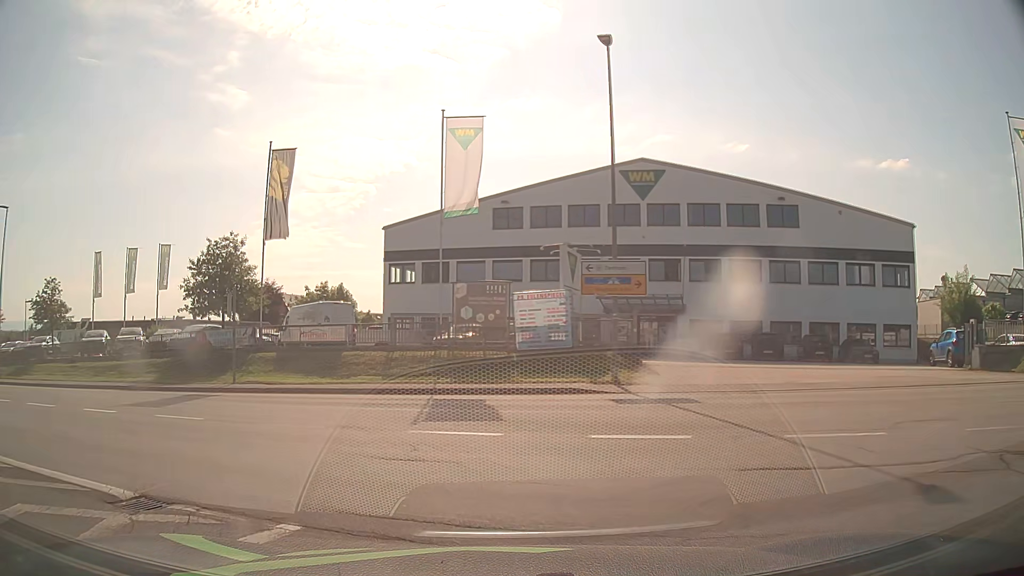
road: secondary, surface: asphalt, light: Day
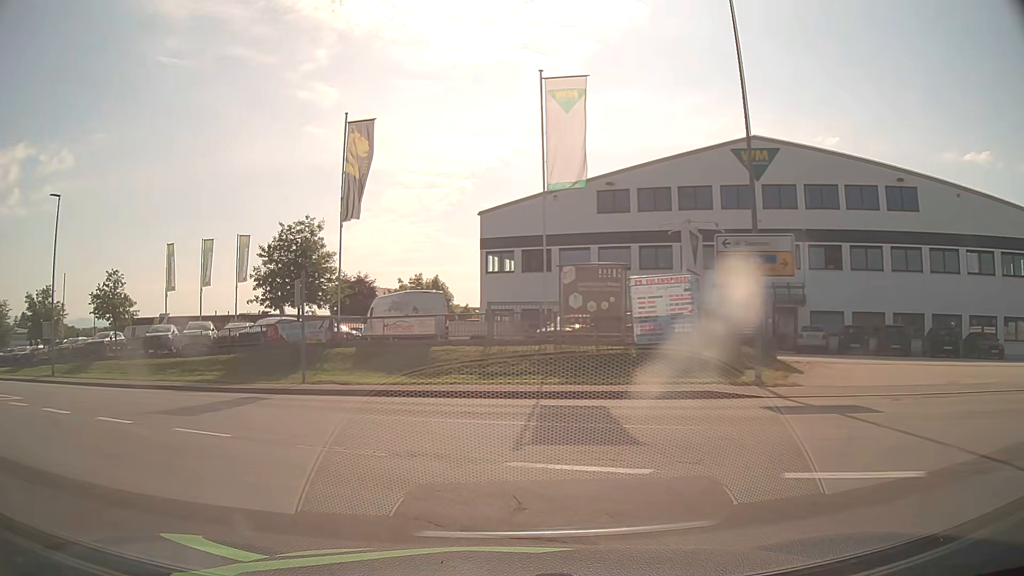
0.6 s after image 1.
(-0.2, +3.7) m; -8°
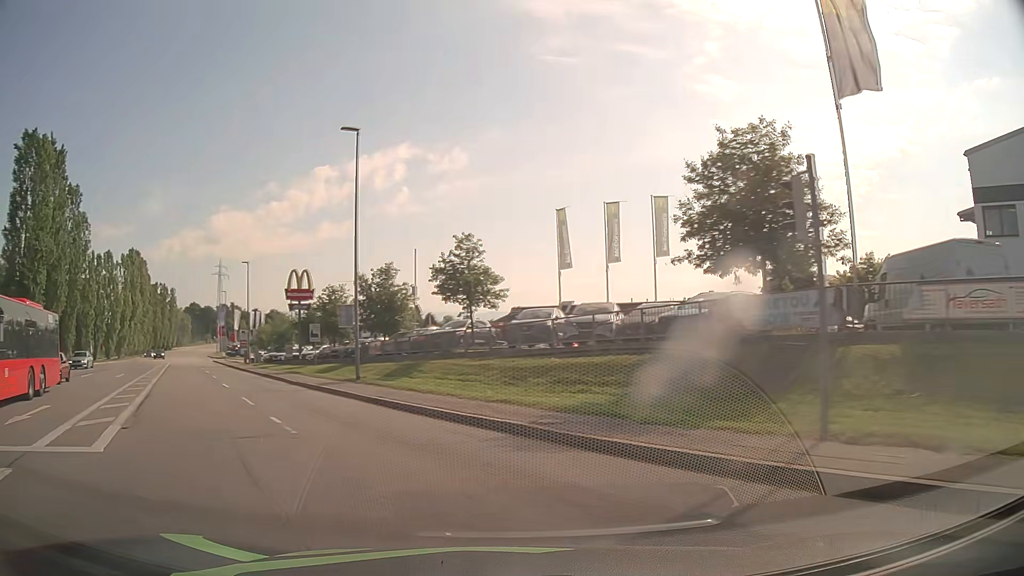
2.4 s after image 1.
(-4.3, +13.1) m; -36°
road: tertiary
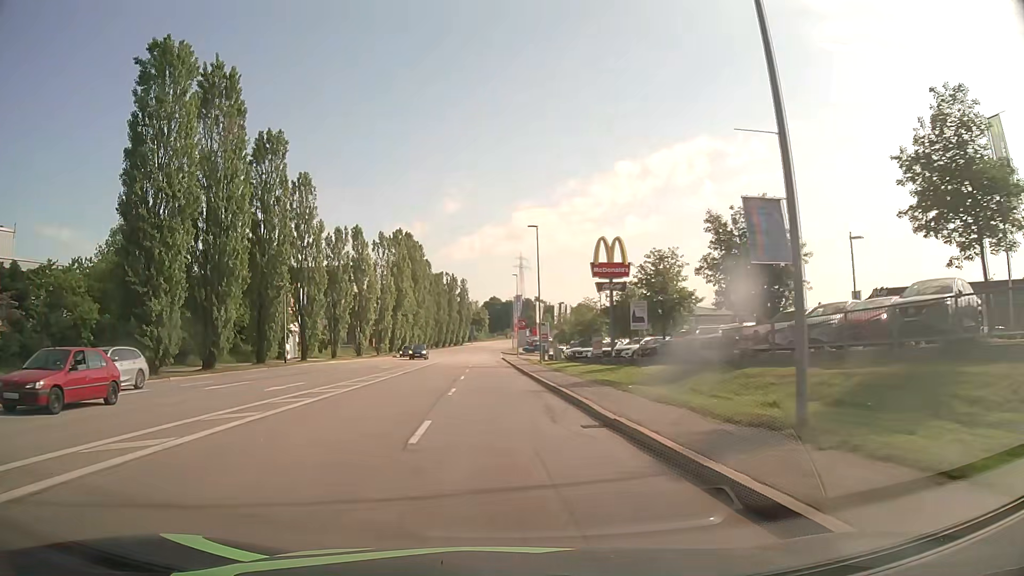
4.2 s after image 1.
(-5.2, +17.8) m; -27°
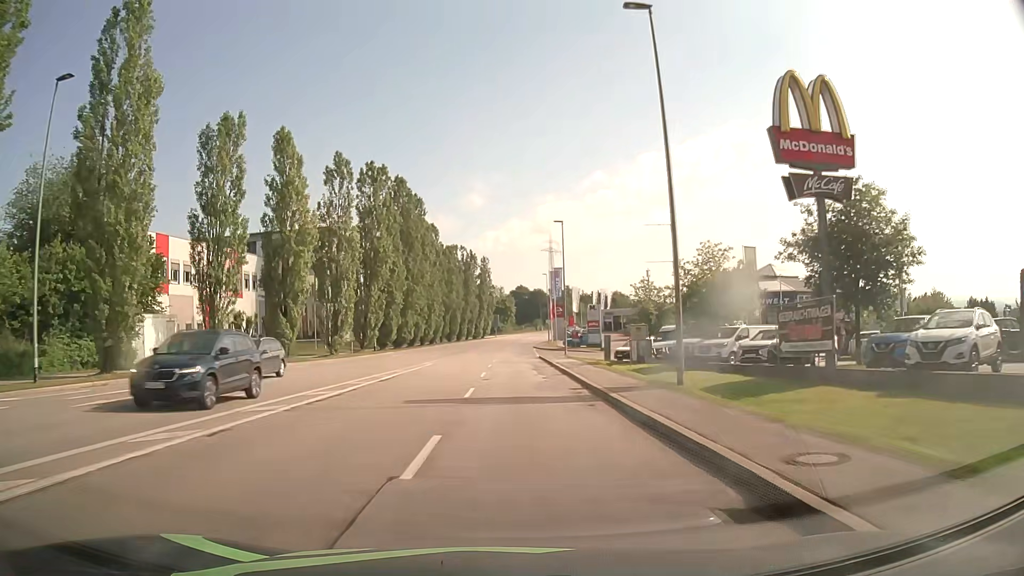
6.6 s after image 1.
(-0.9, +33.4) m; -2°
(0, +10) (0, +20) (0, +30) (0, +40) (0, +50) (0, +60) (+1, +70) (+1, +80) (+2, +90) (+2, +100) m
